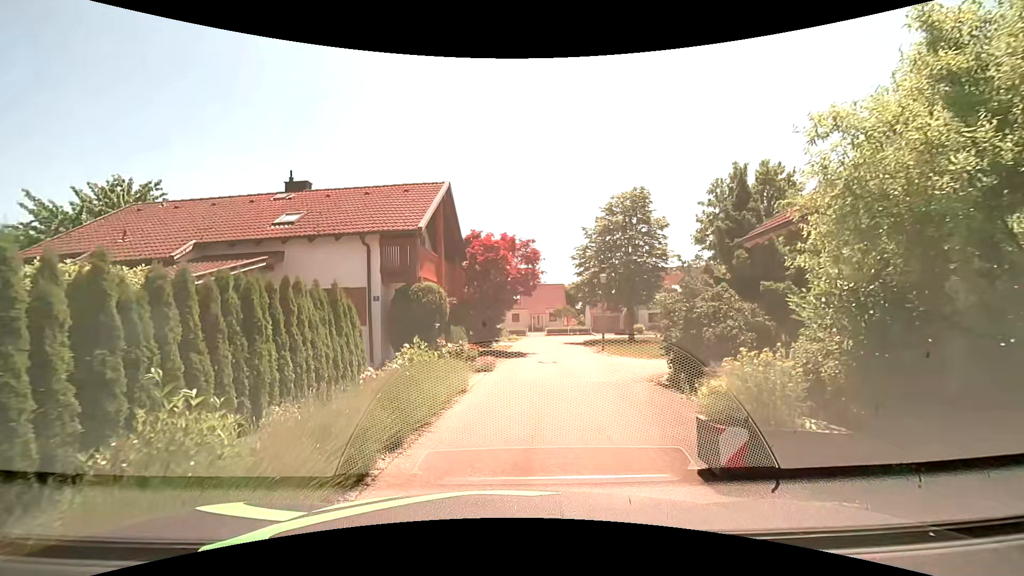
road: residential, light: Day
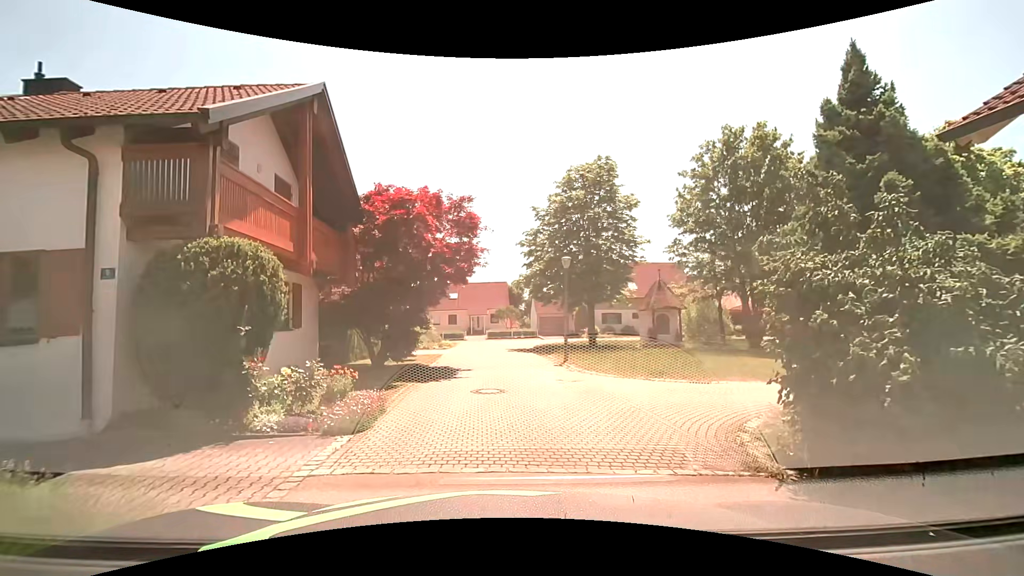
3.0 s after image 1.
(+0.3, +7.9) m; +7°
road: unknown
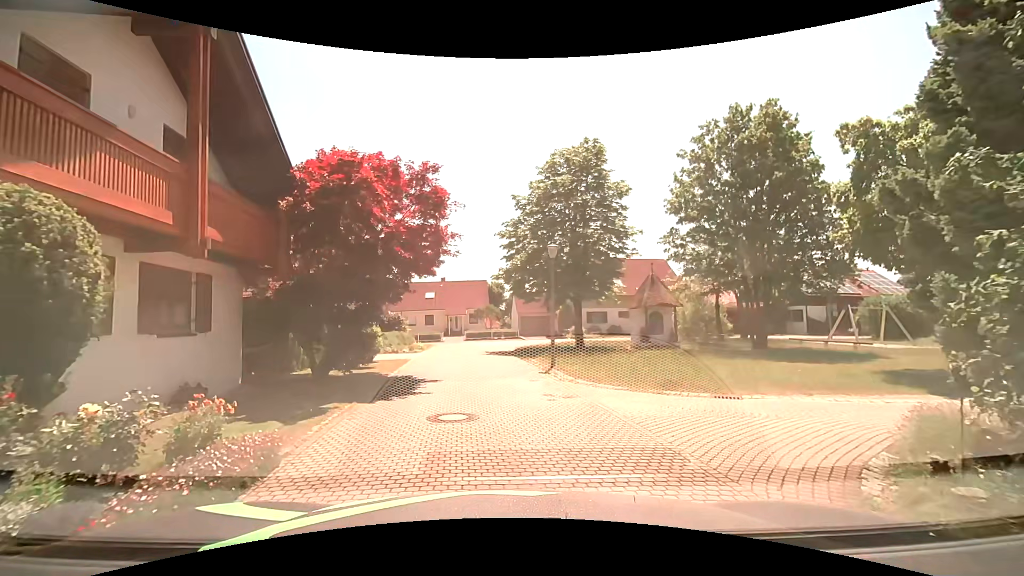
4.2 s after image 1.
(0.0, +3.0) m; +2°
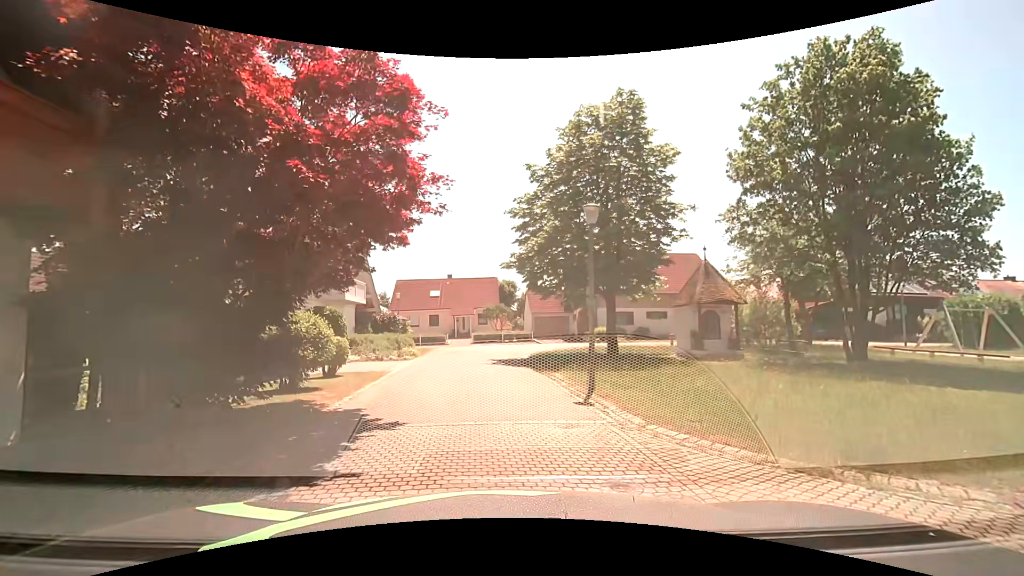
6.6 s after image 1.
(0.0, +5.8) m; -2°
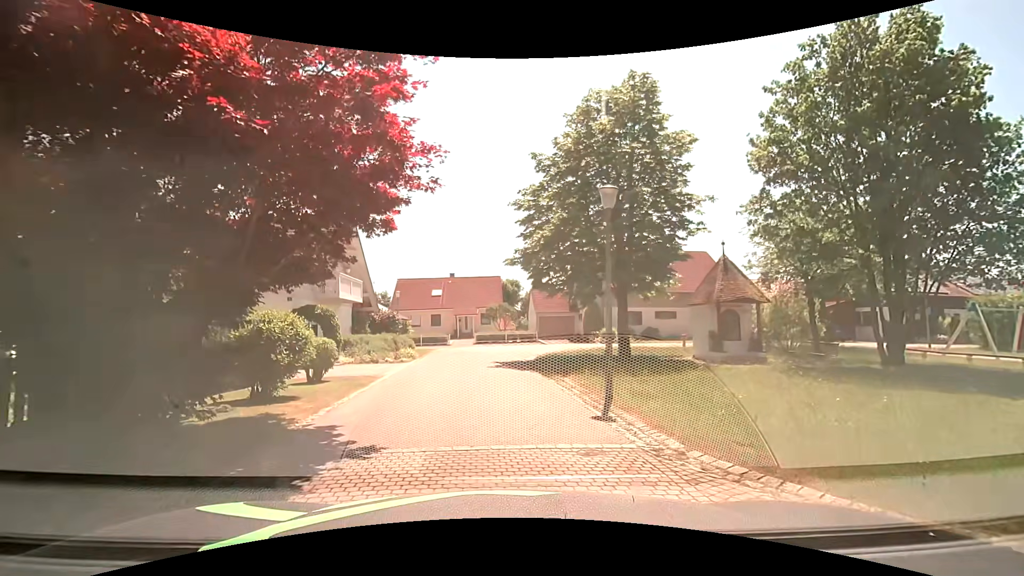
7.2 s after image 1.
(0.0, +1.5) m; +1°
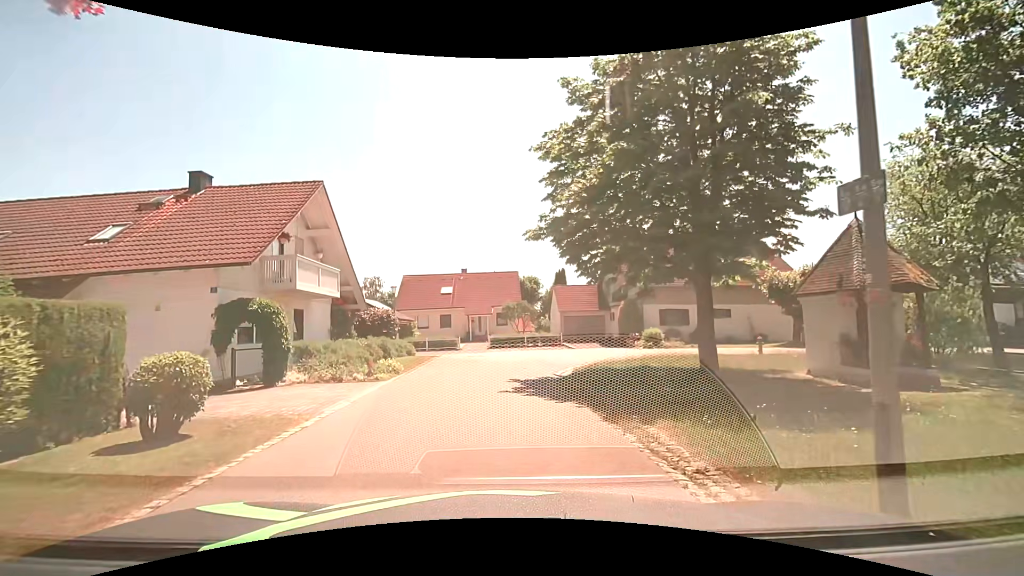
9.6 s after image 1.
(-0.1, +6.7) m; -1°
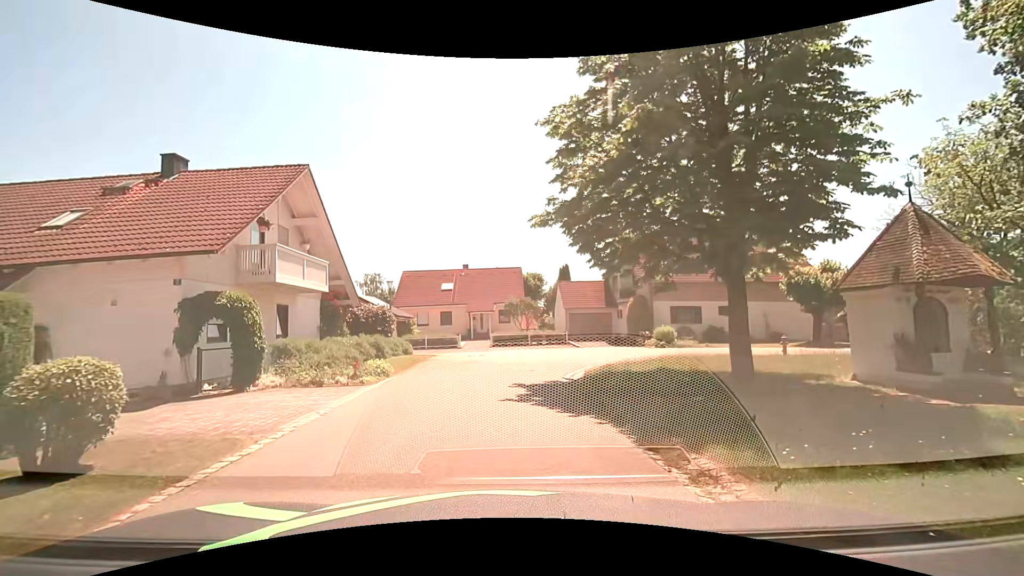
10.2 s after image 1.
(0.0, +1.7) m; -3°
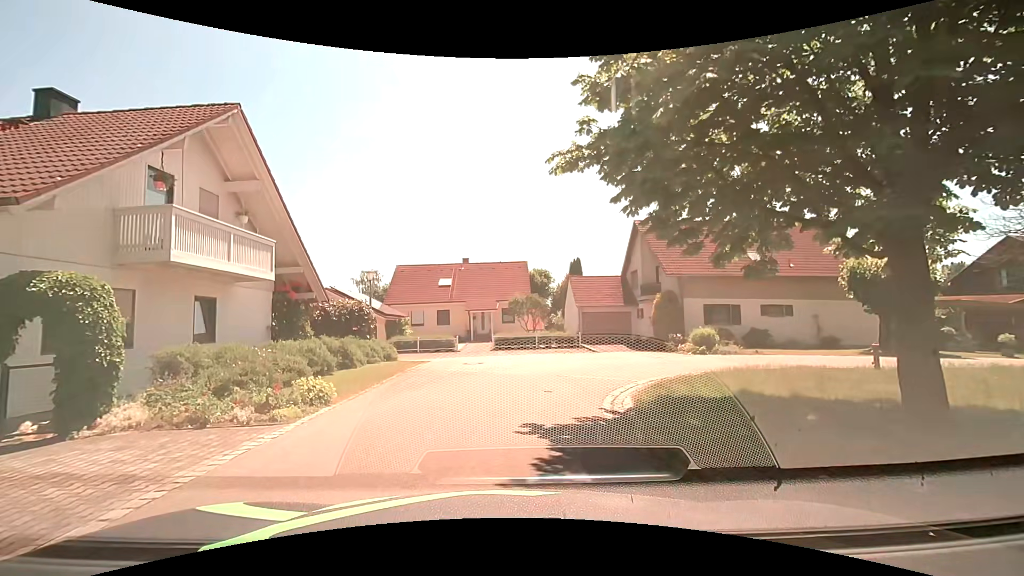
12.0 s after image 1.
(0.0, +4.9) m; +1°
